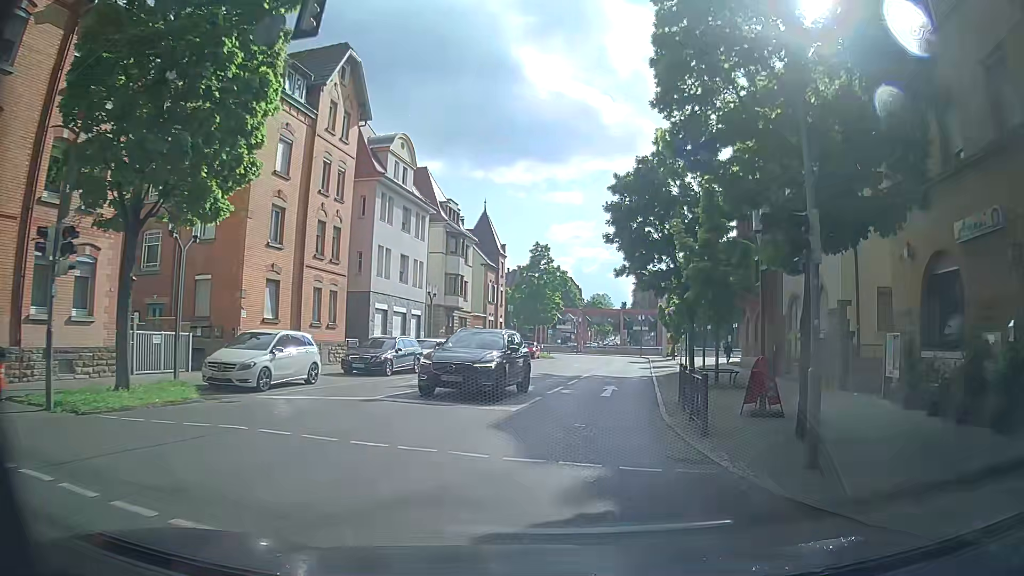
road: secondary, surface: asphalt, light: Day
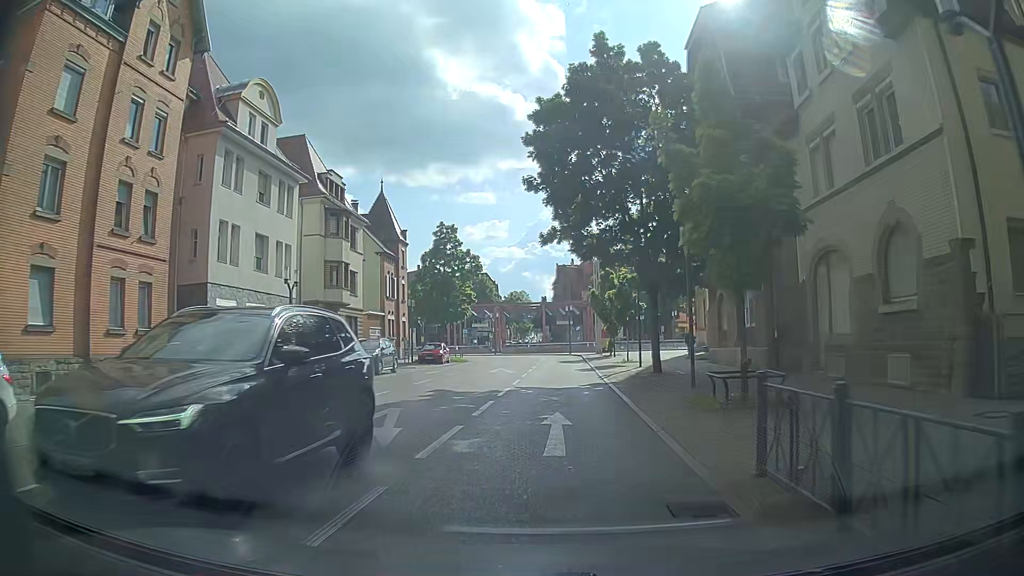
(+0.5, +10.9) m; +5°
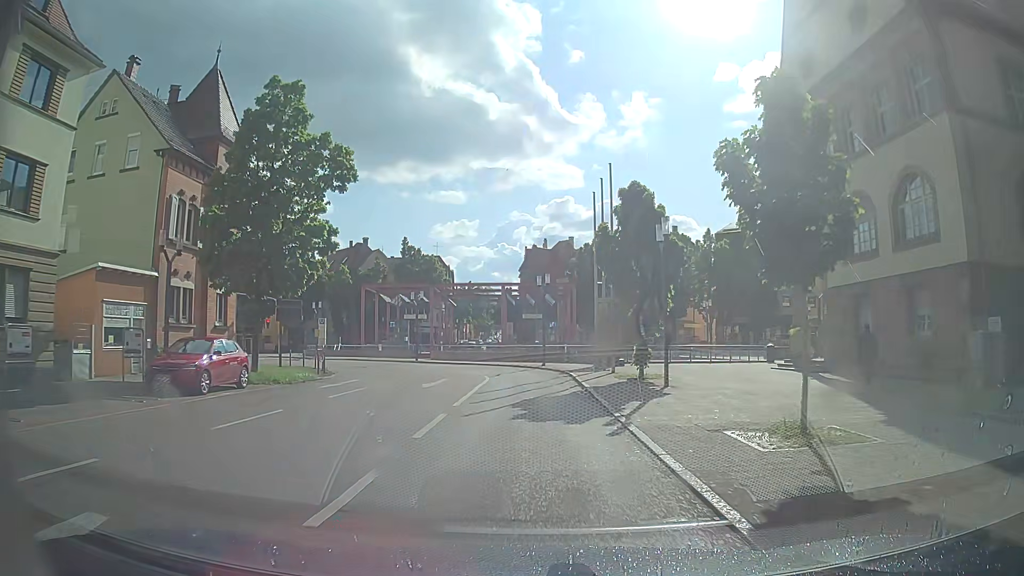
(+1.7, +29.9) m; +3°
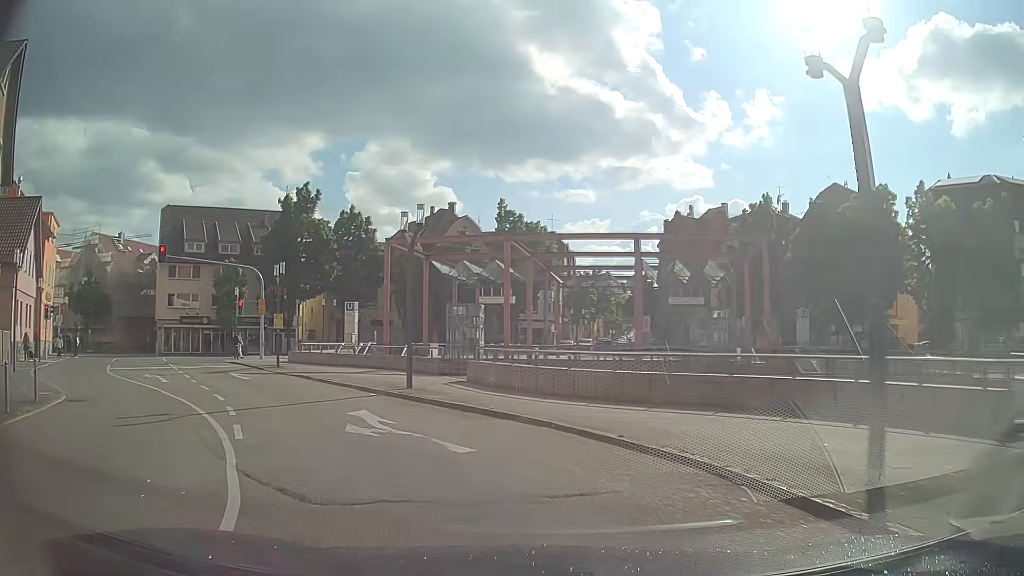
(-0.5, +27.8) m; -9°
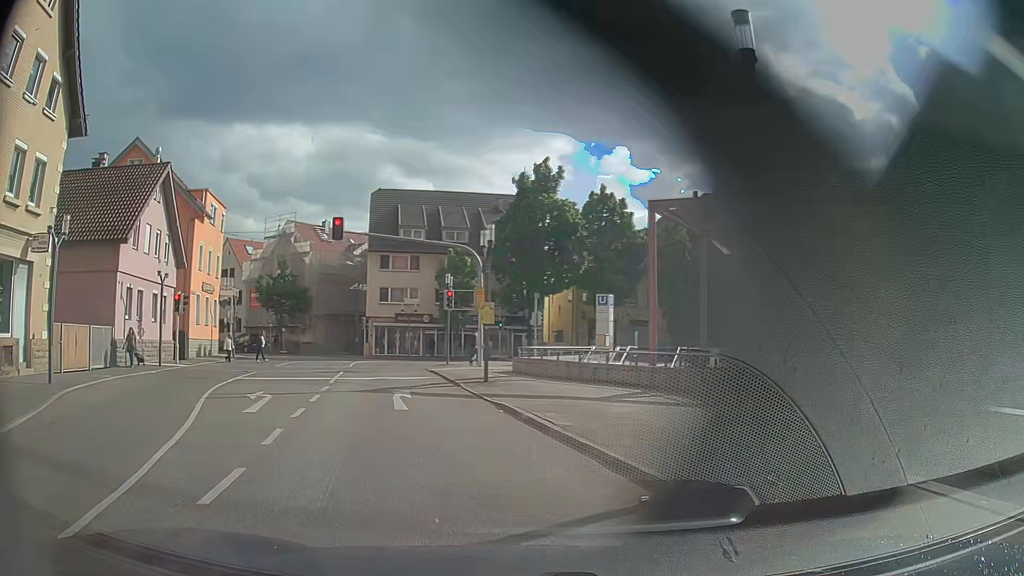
(-2.0, +10.2) m; -22°
